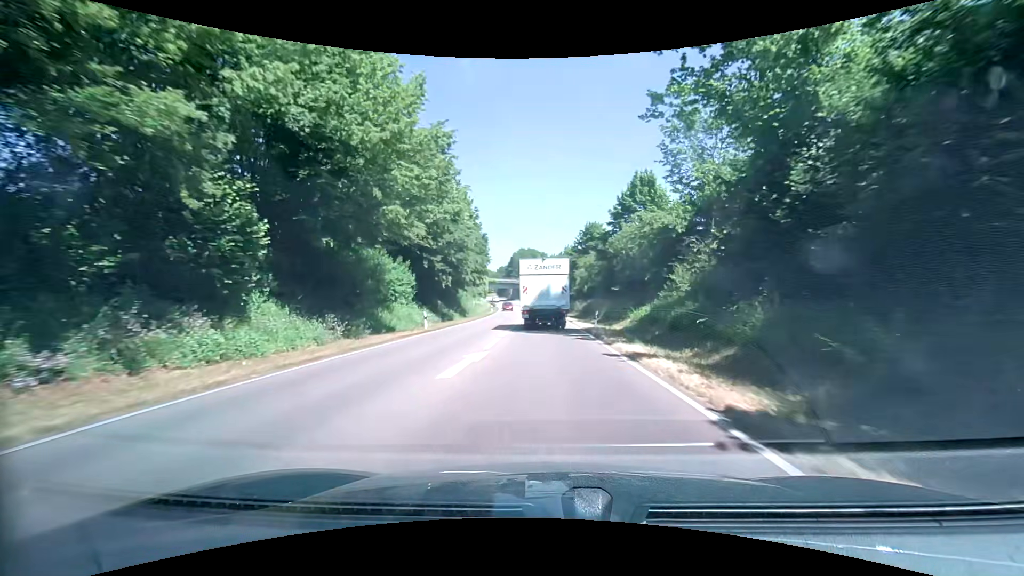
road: primary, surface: asphalt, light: Day
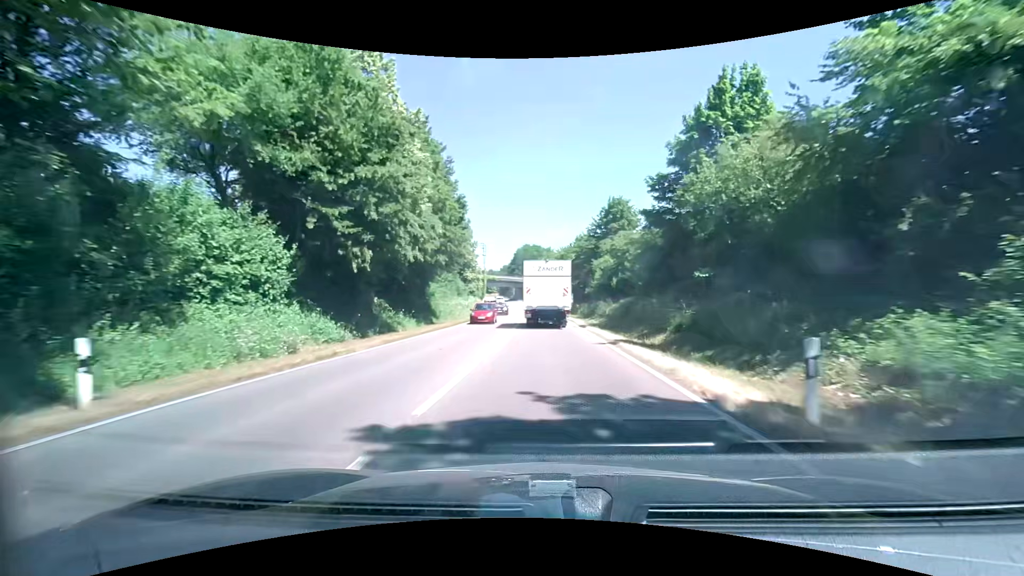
(0.0, +20.9) m; 0°
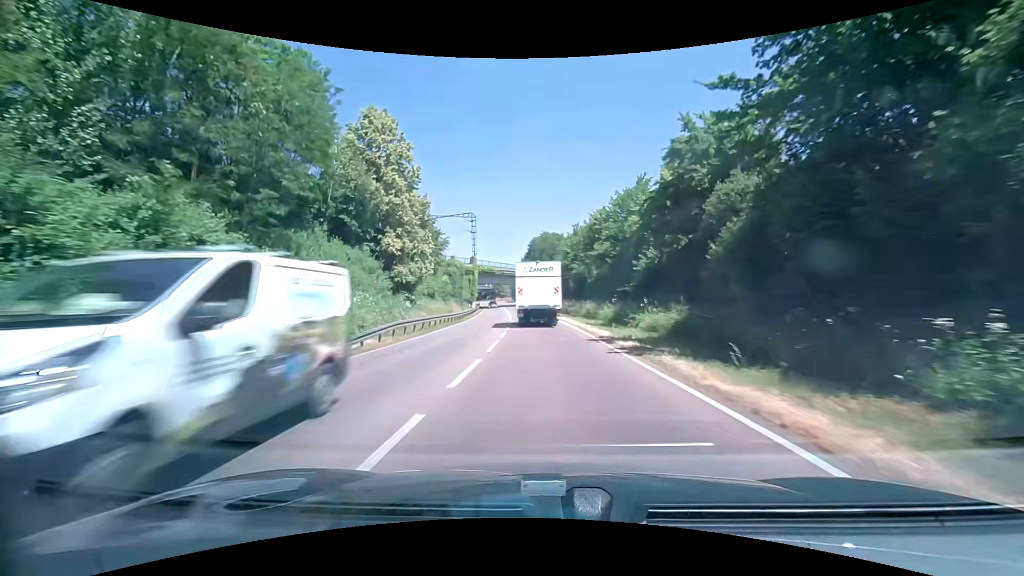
(-0.6, +54.1) m; -2°
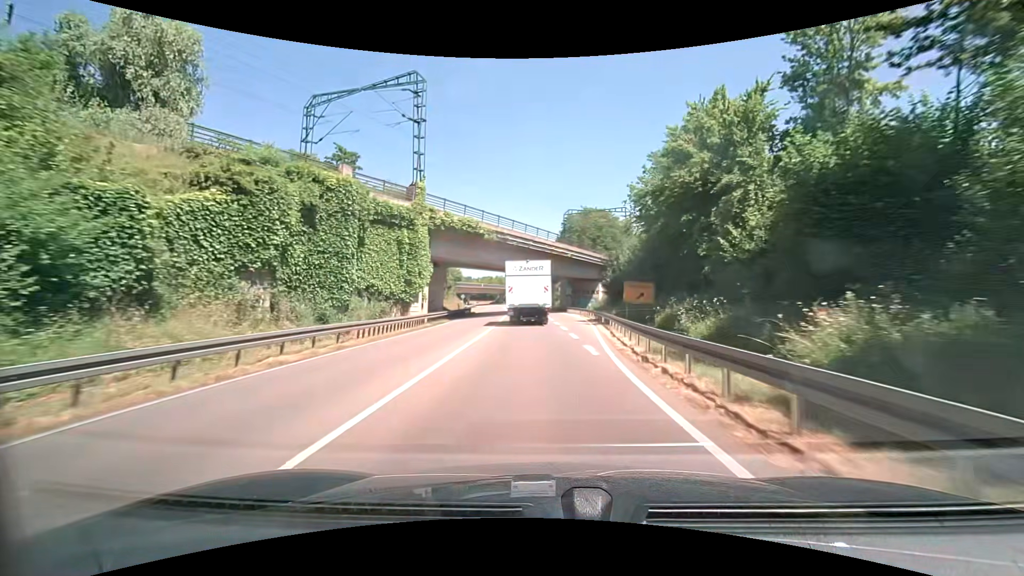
(-1.5, +54.8) m; -3°
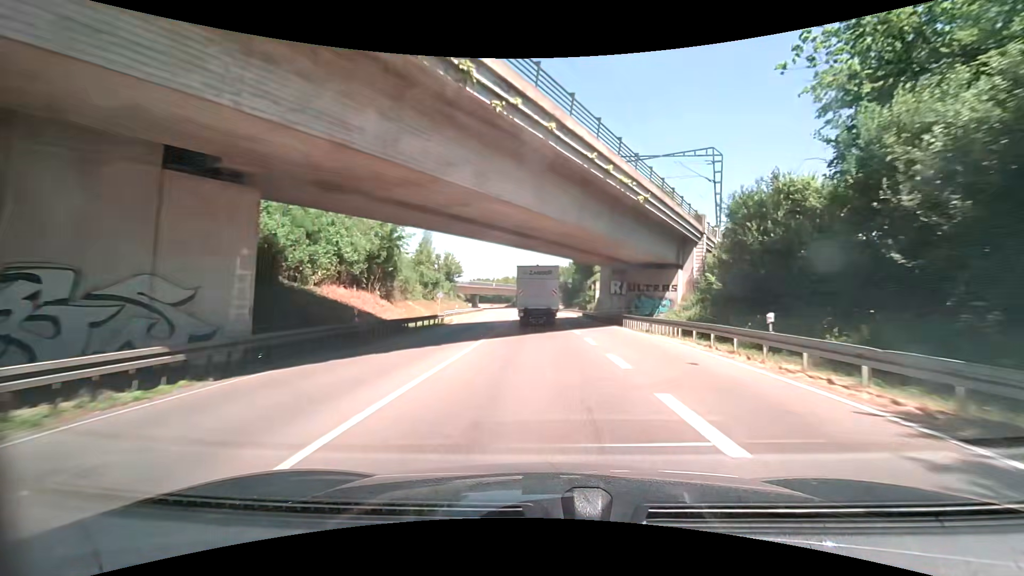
(-0.9, +32.6) m; -3°
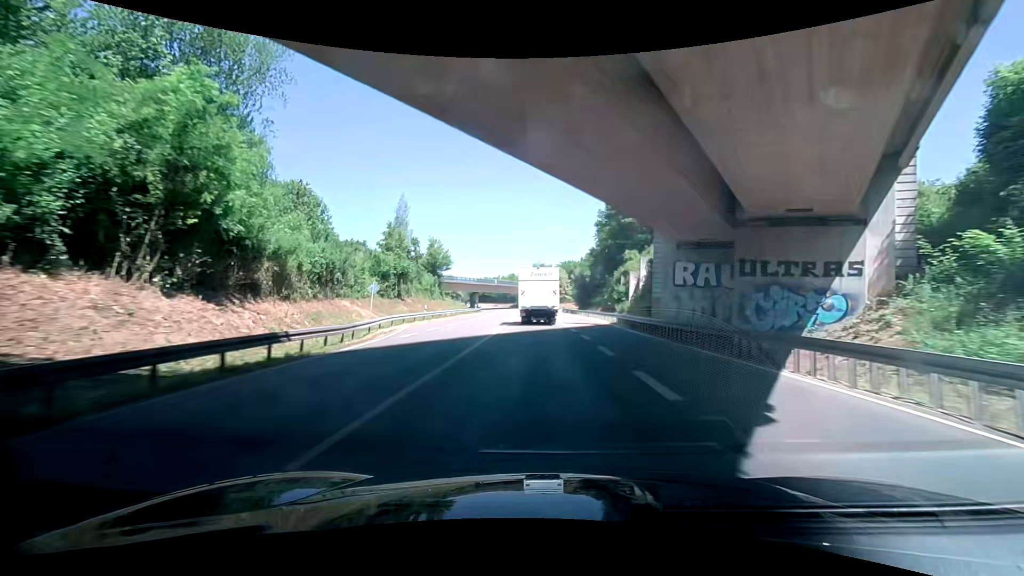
(0.0, +22.1) m; 0°
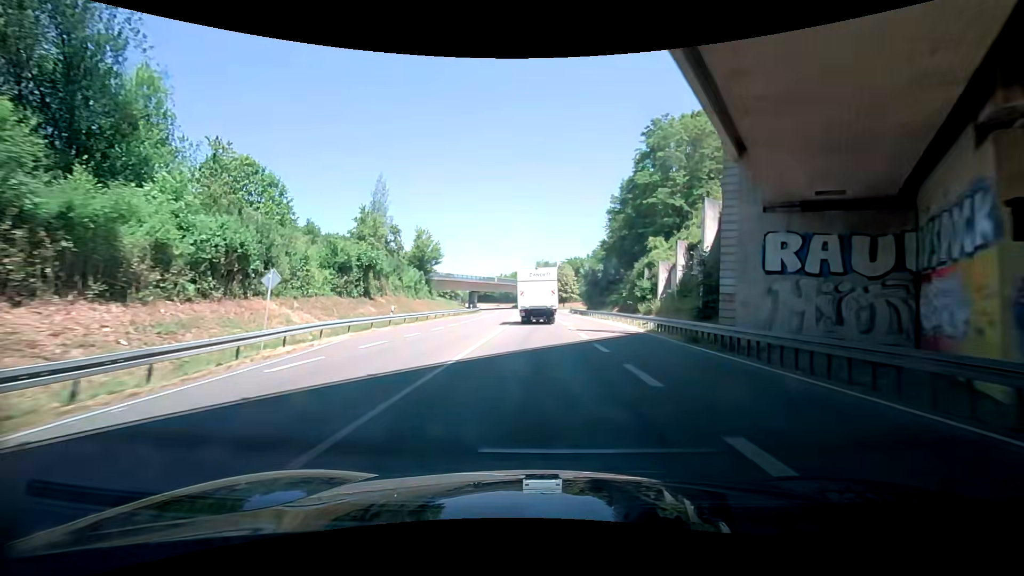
(-0.1, +11.2) m; -3°
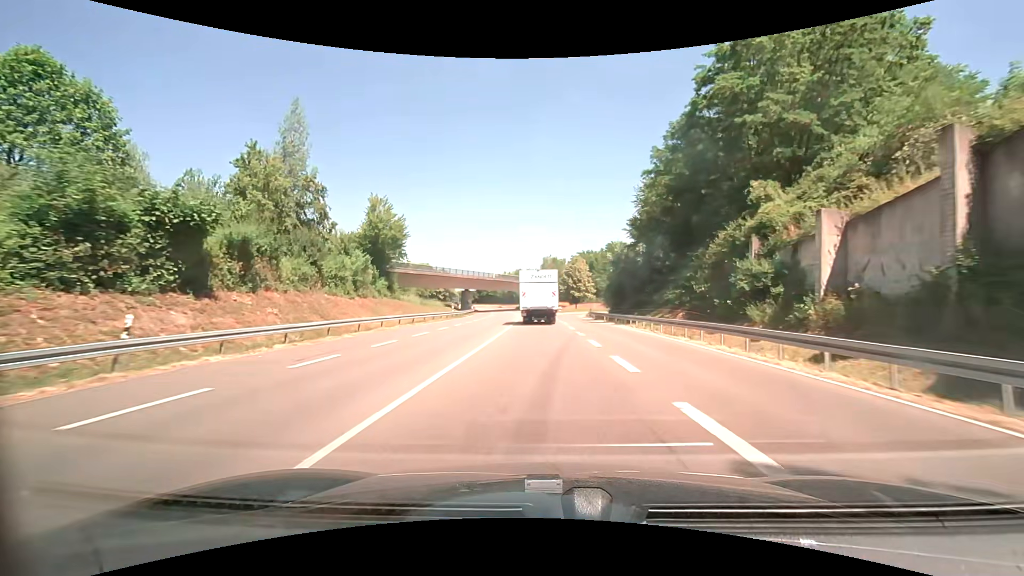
(+0.2, +22.5) m; +1°
(0, +10) (0, +20) (0, +30) (0, +40) (-1, +50) (-1, +60) (-2, +70) (-2, +80) (-3, +90) (-4, +100) m
